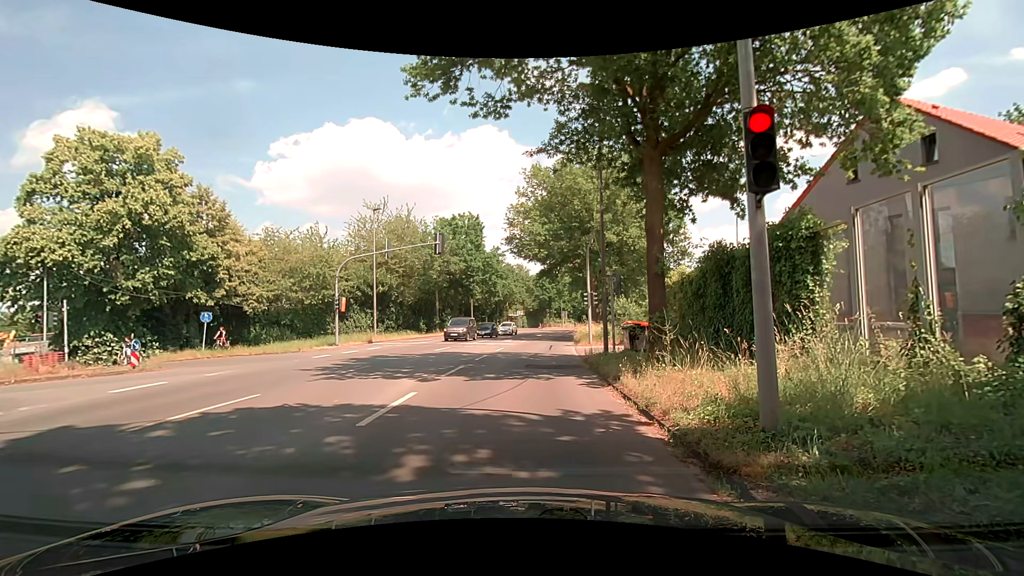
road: secondary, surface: asphalt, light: Day
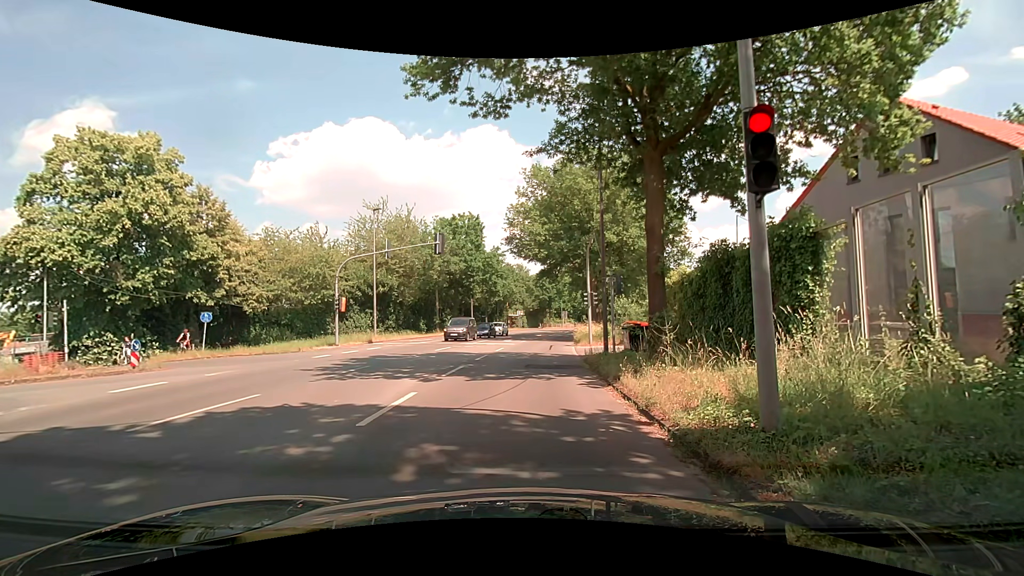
(0.0, 0.0) m; 0°
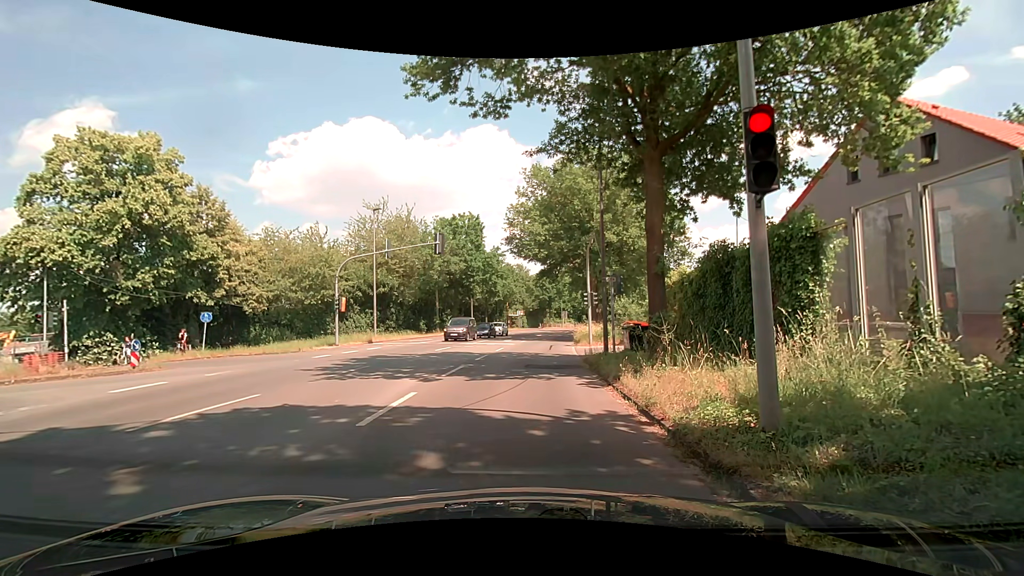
(0.0, 0.0) m; 0°
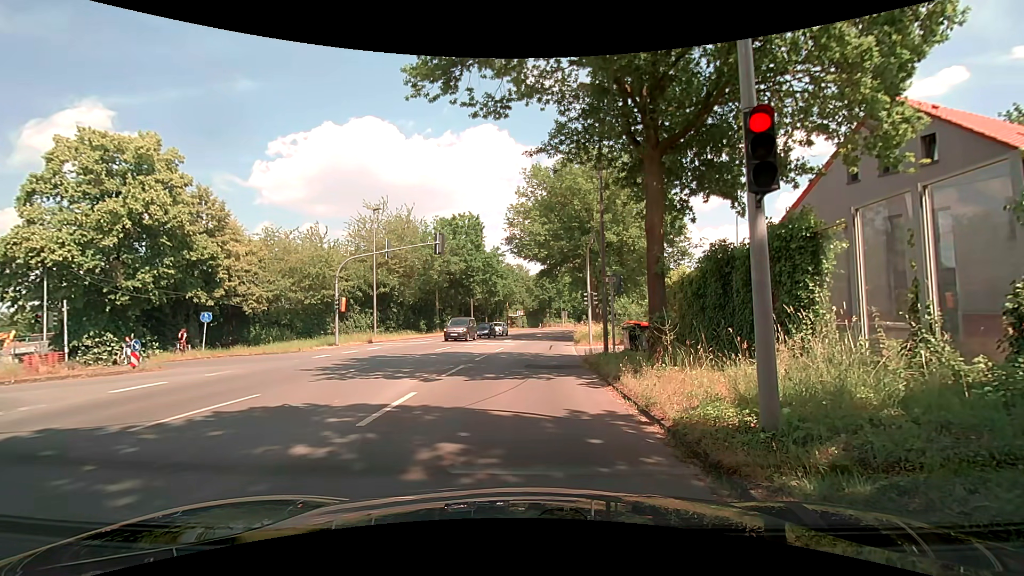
(0.0, 0.0) m; 0°
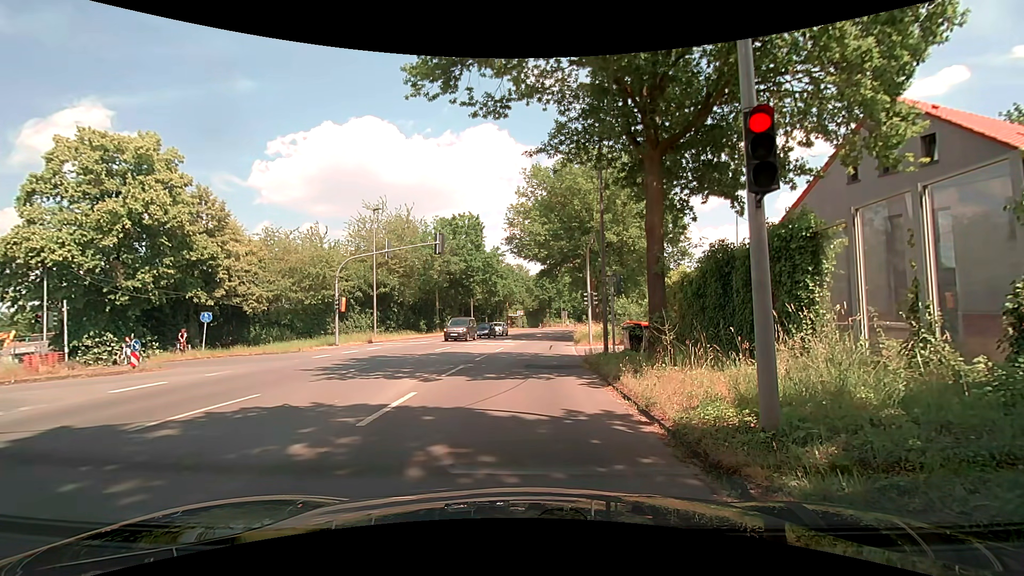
(0.0, 0.0) m; 0°
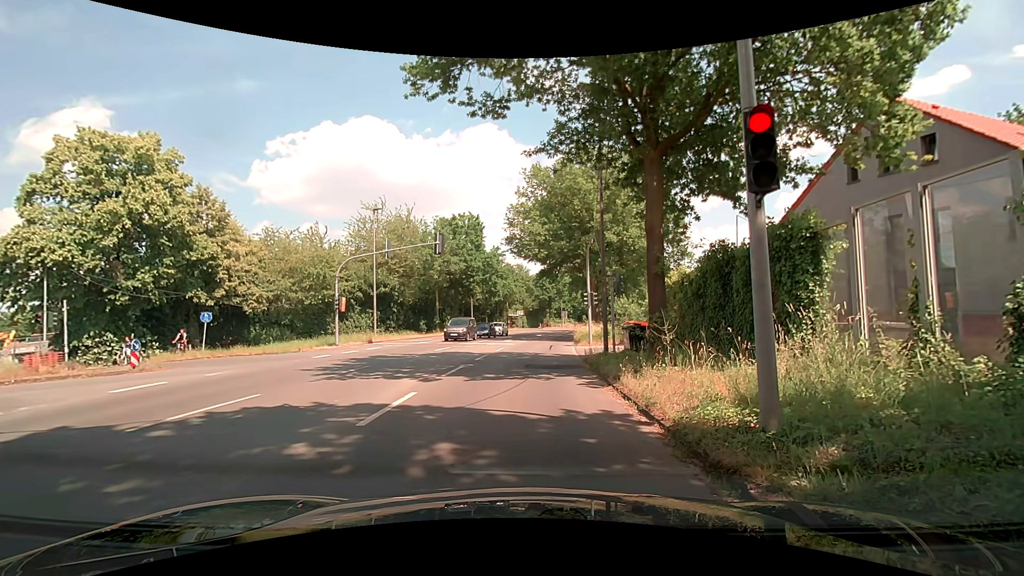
(0.0, 0.0) m; 0°
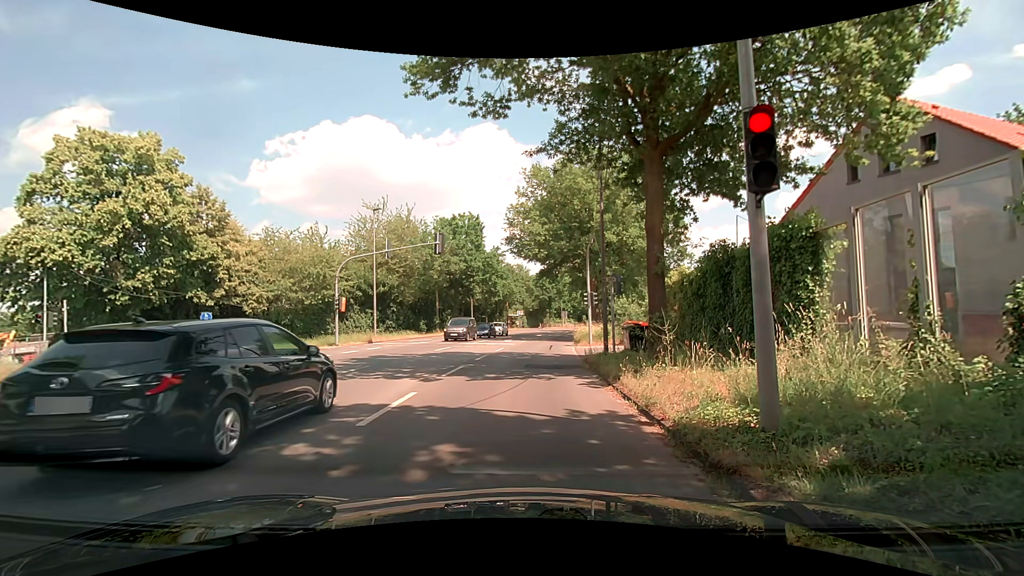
(0.0, 0.0) m; 0°
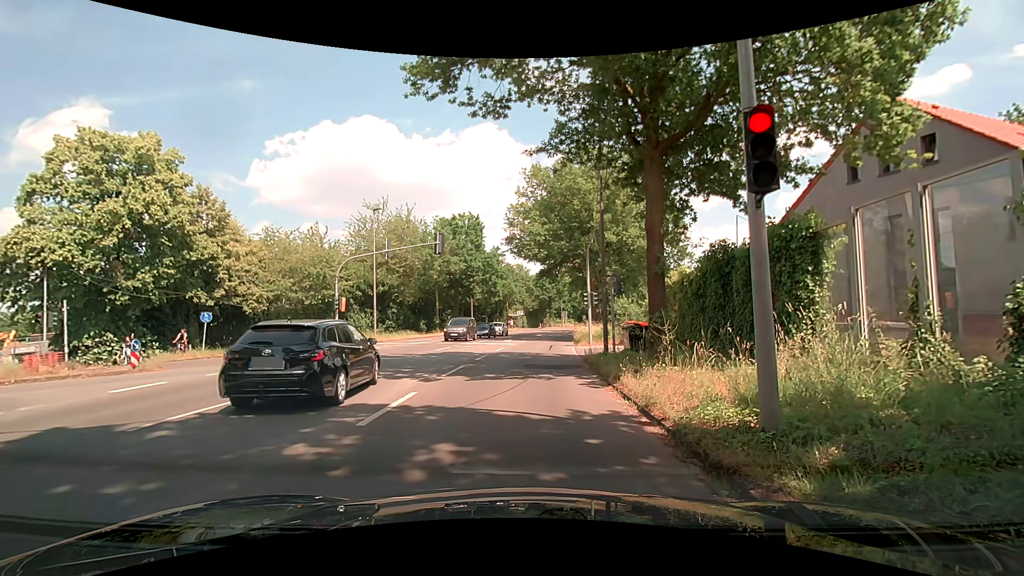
(0.0, 0.0) m; 0°
